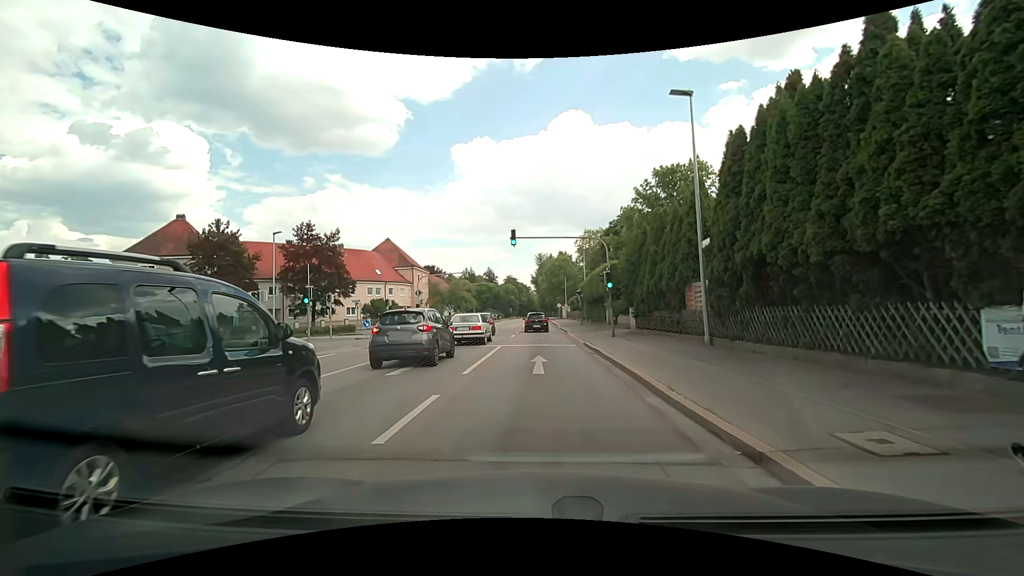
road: secondary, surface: asphalt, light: Day
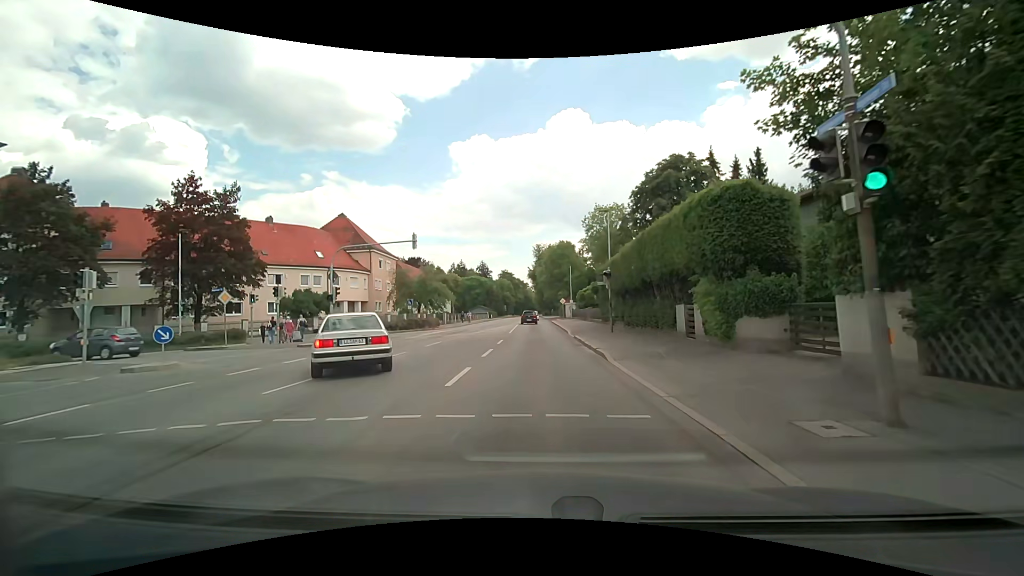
(-0.1, +20.9) m; 0°
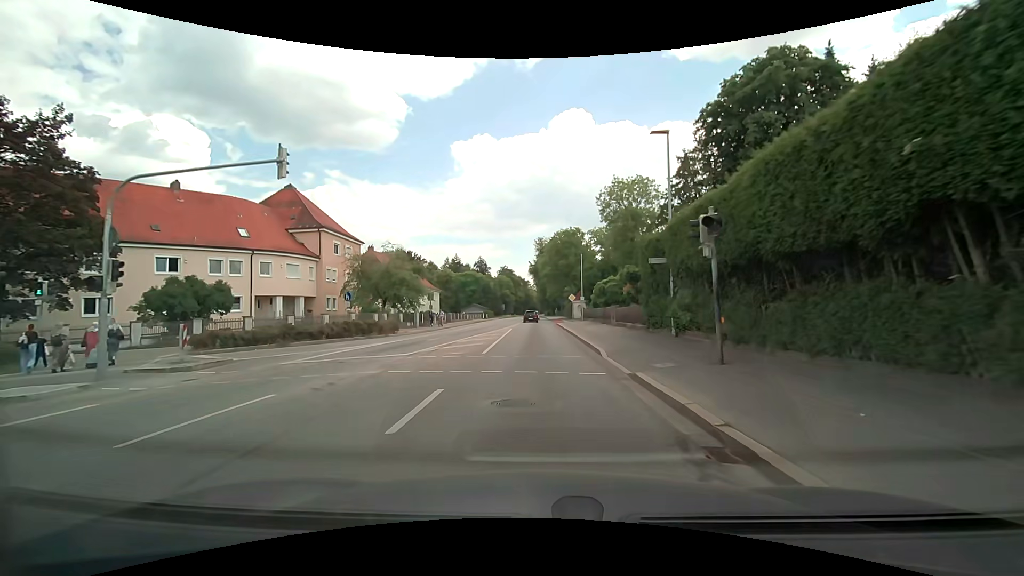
(0.0, +15.9) m; 0°
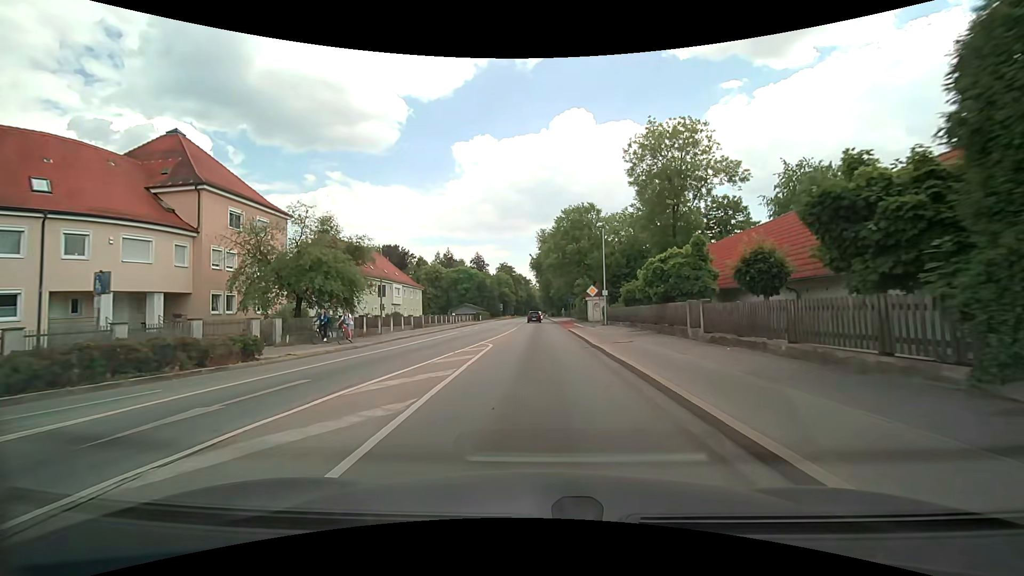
(-0.1, +18.2) m; 0°
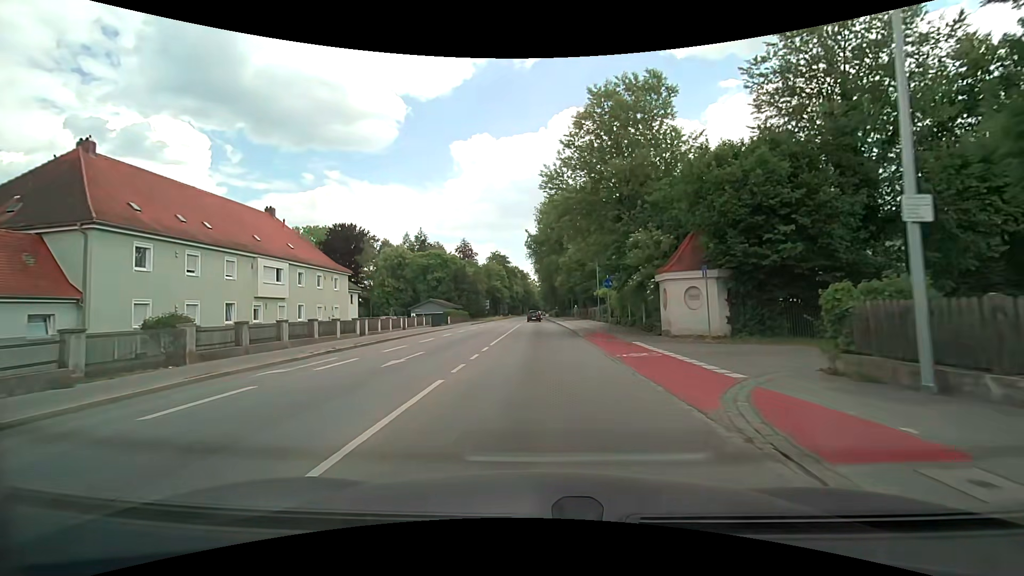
(0.0, +33.8) m; 0°
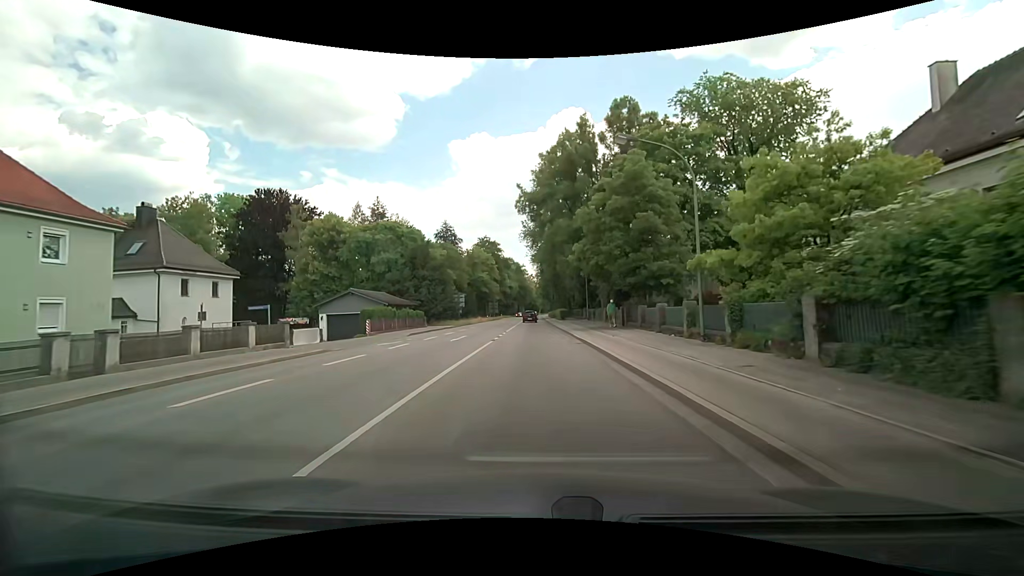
(+0.1, +29.6) m; +1°
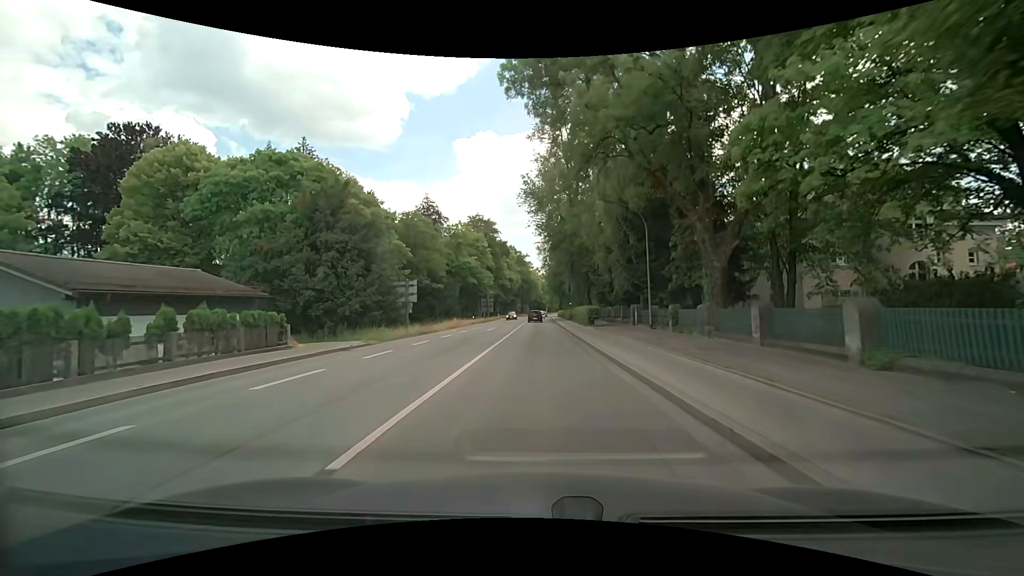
(-0.3, +28.4) m; -1°
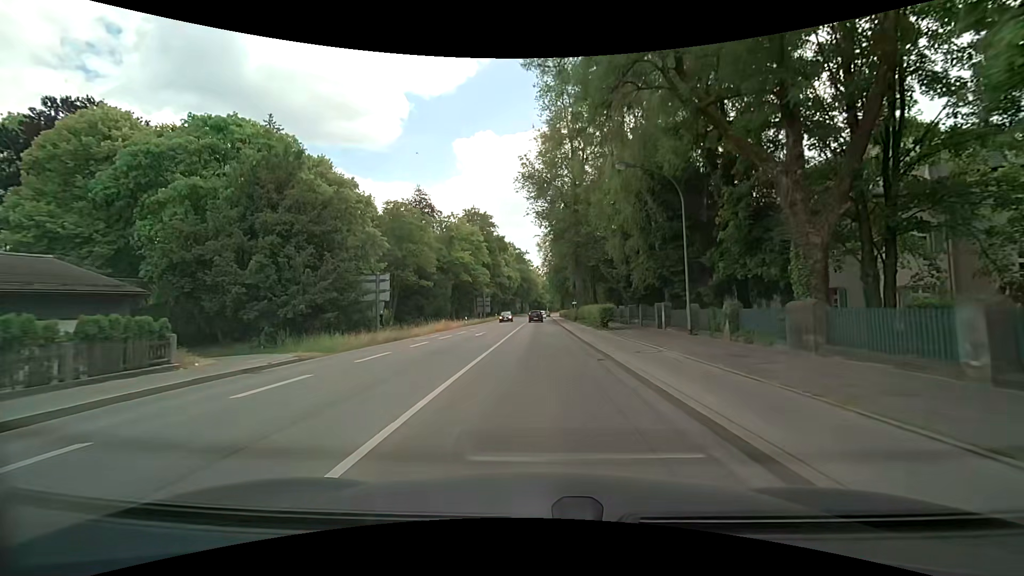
(0.0, +6.9) m; 0°
